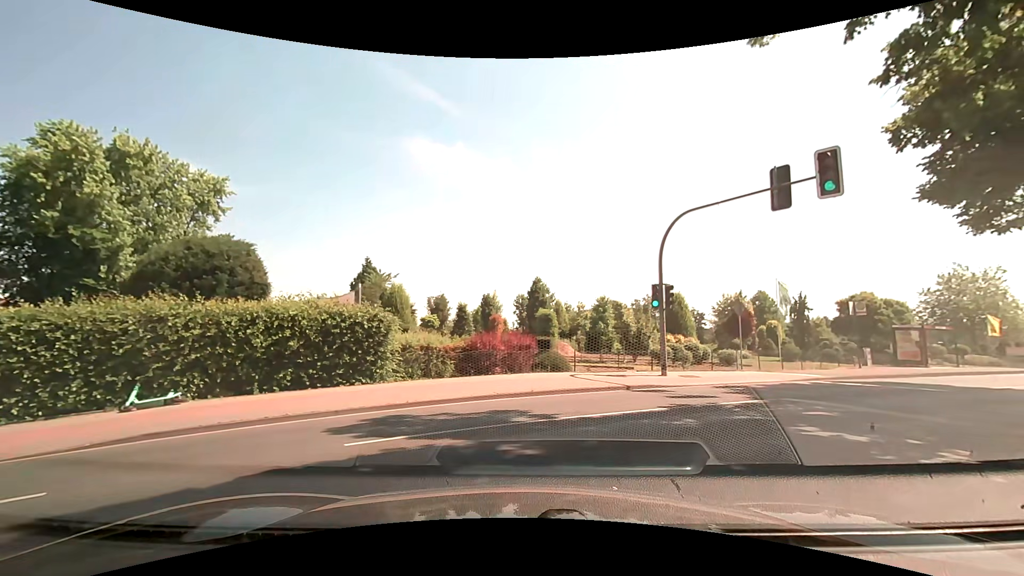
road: residential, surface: asphalt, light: Day
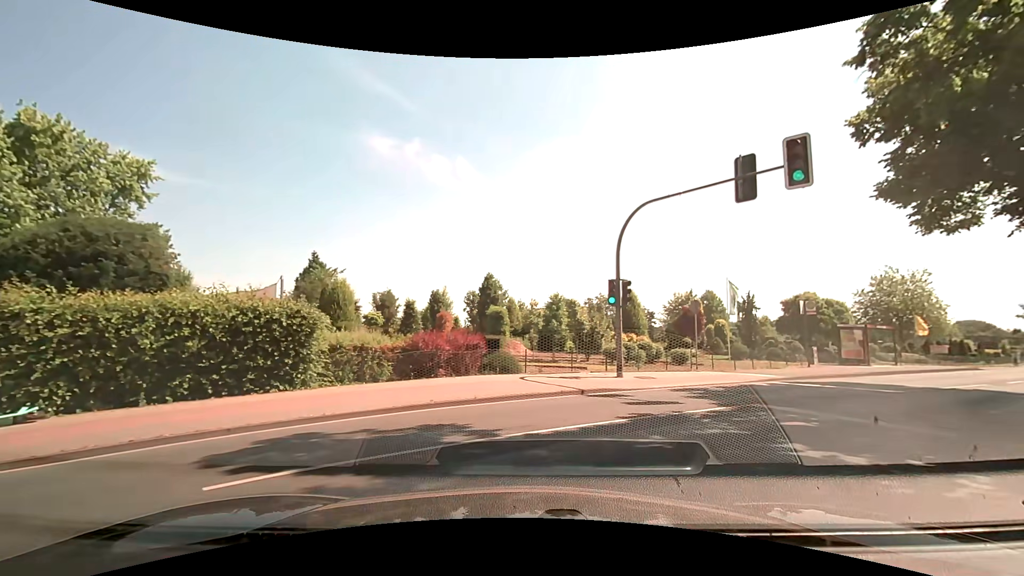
(+0.1, +1.6) m; +4°
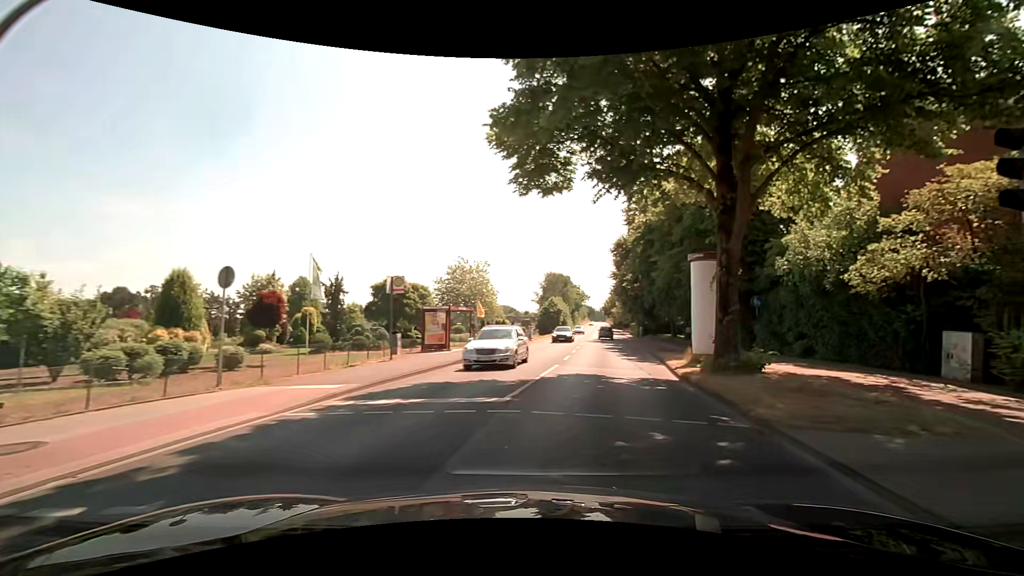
(+3.4, +8.6) m; +46°
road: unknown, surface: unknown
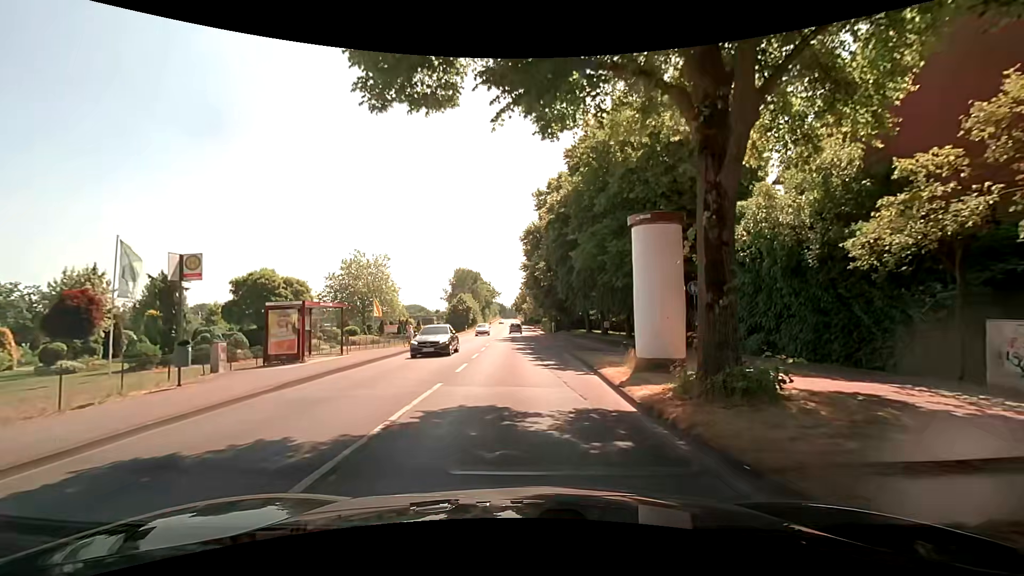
(+0.7, +6.7) m; +10°
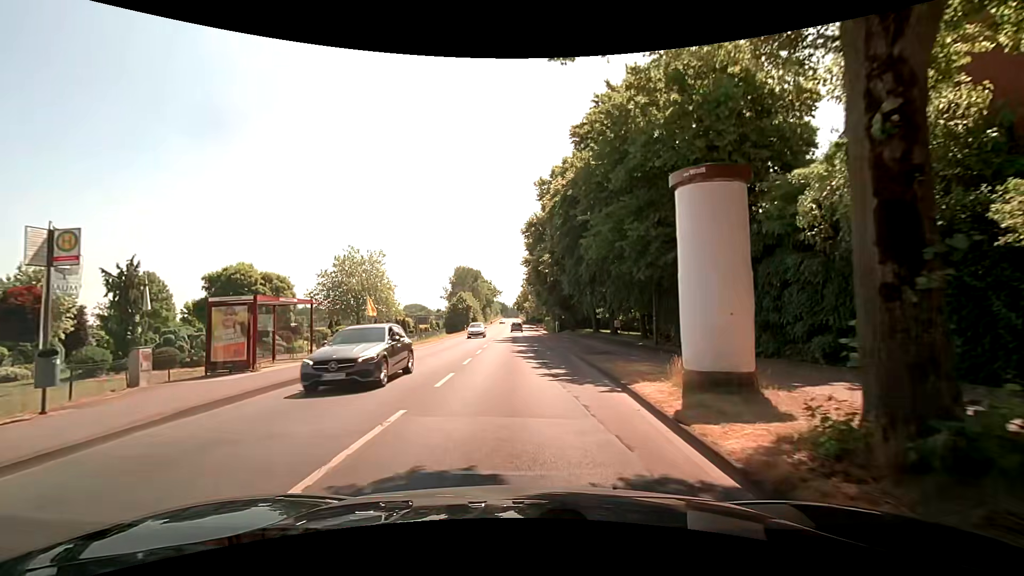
(-0.1, +3.8) m; -2°
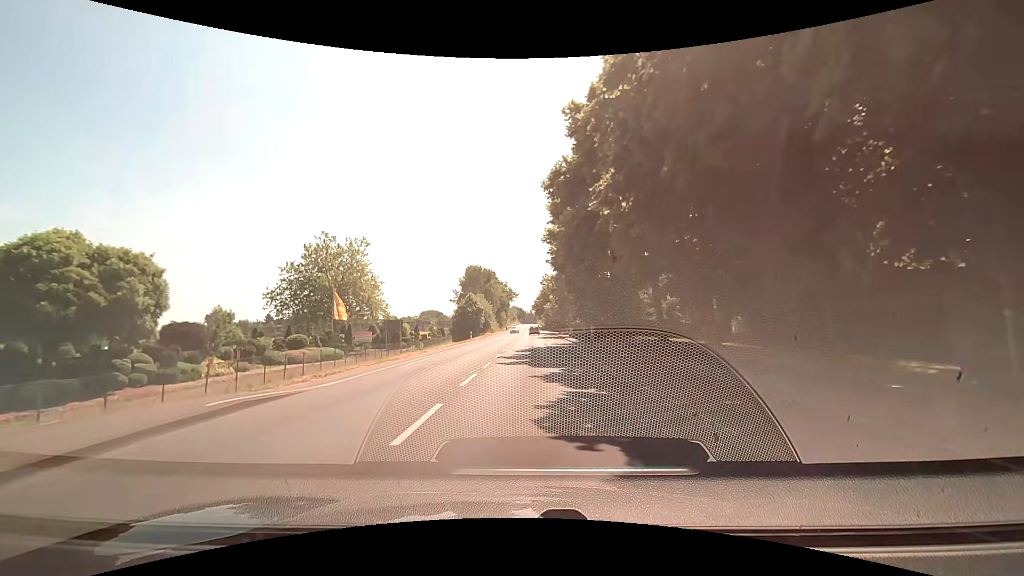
(-0.3, +17.6) m; -2°
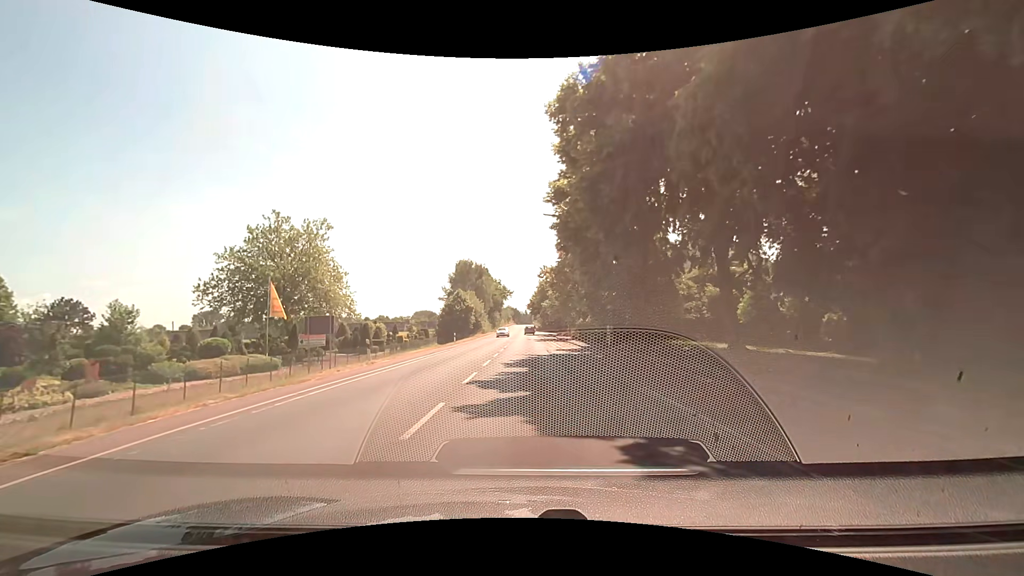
(+0.1, +11.3) m; +1°
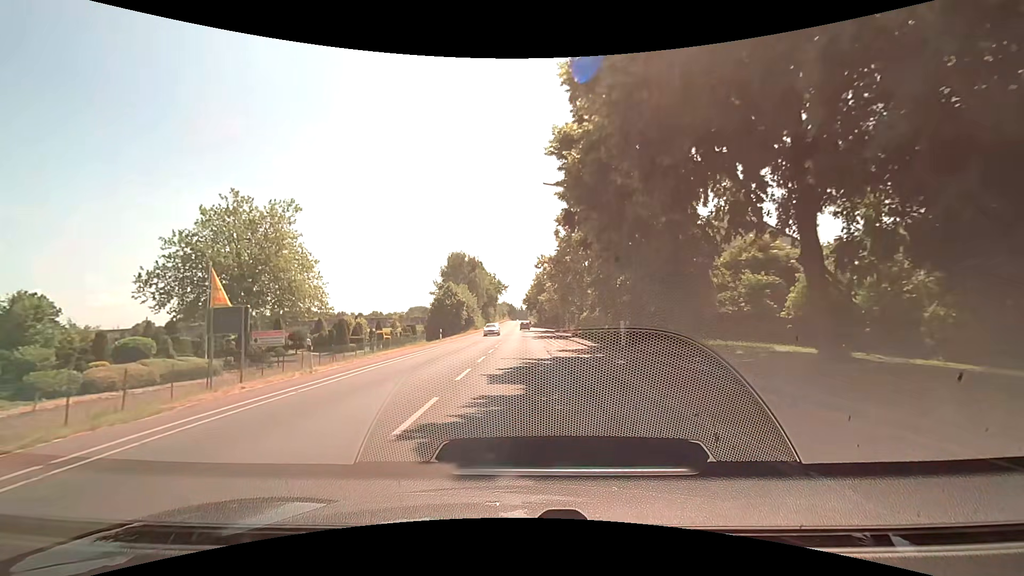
(0.0, +6.4) m; 0°
(0, +10) (0, +20) (0, +30) (0, +40) (0, +50) (-1, +60) (-1, +70) (-1, +80) (-1, +90) (-1, +100) m
